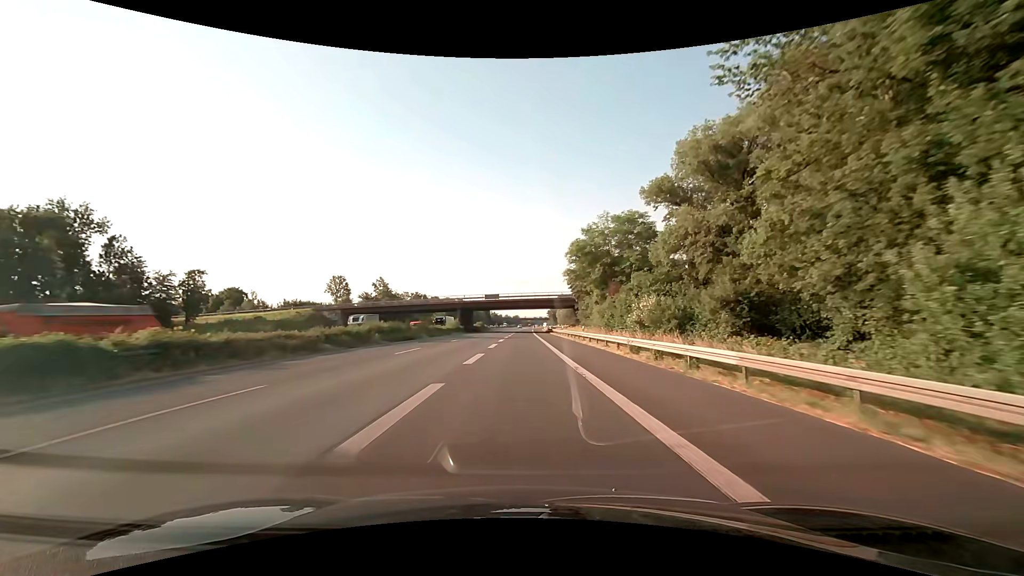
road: motorway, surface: asphalt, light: Day
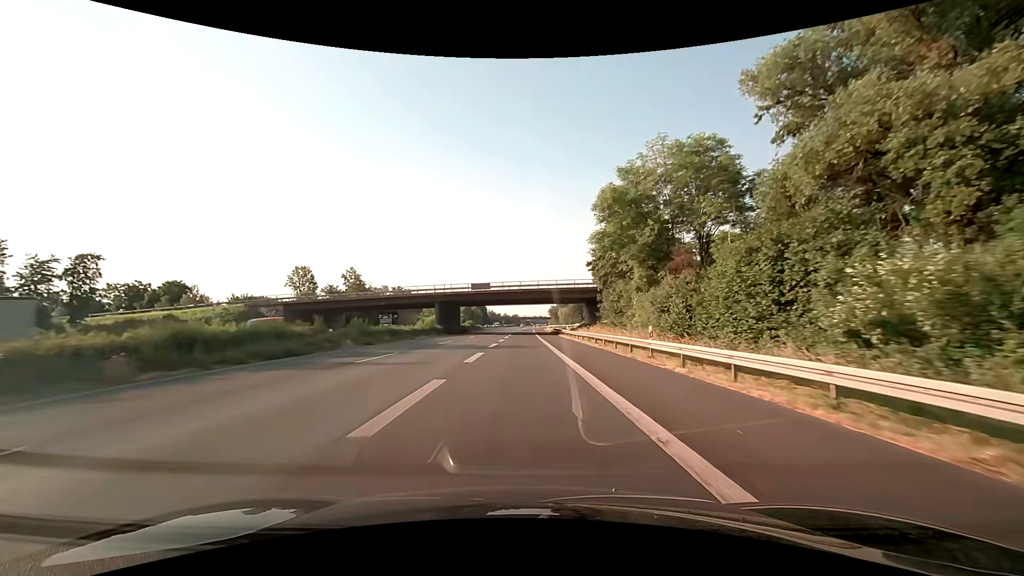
(+0.1, +23.5) m; 0°
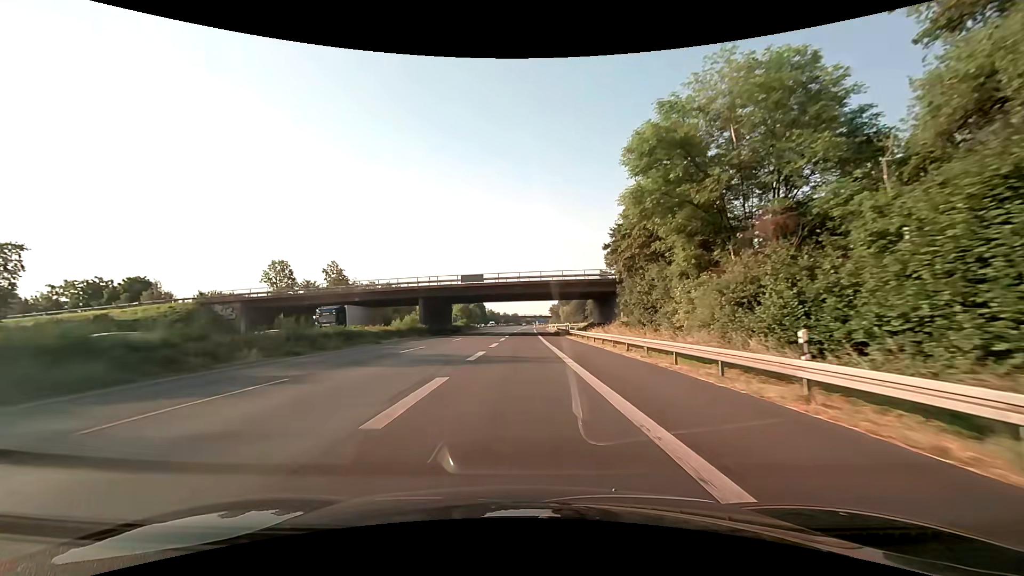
(0.0, +11.2) m; 0°
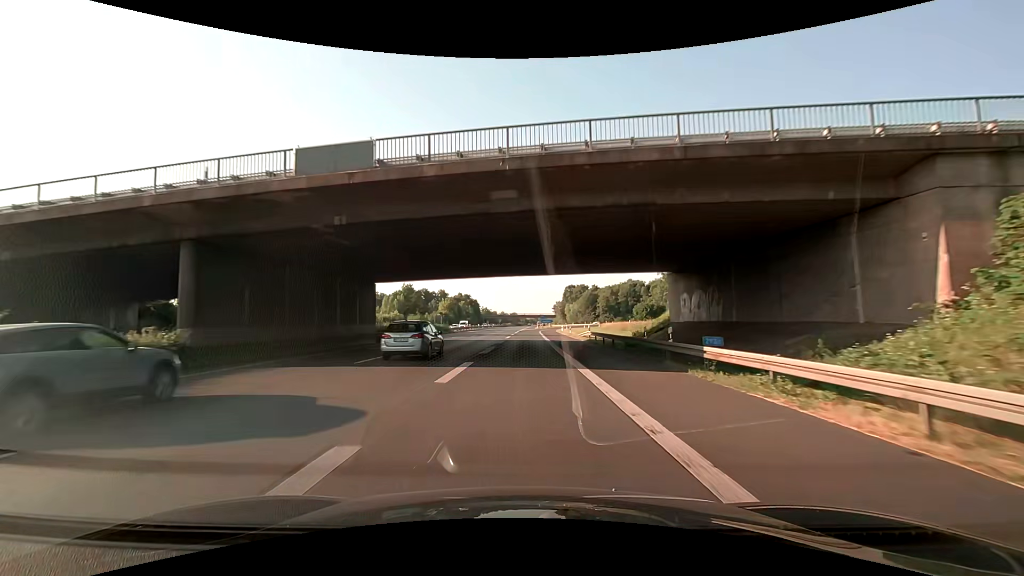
(-0.1, +42.7) m; 0°
(0, +10) (0, +20) (0, +30) (0, +40) (0, +50) (0, +60) (0, +70) (0, +80) (+1, +90) (+1, +100) m
